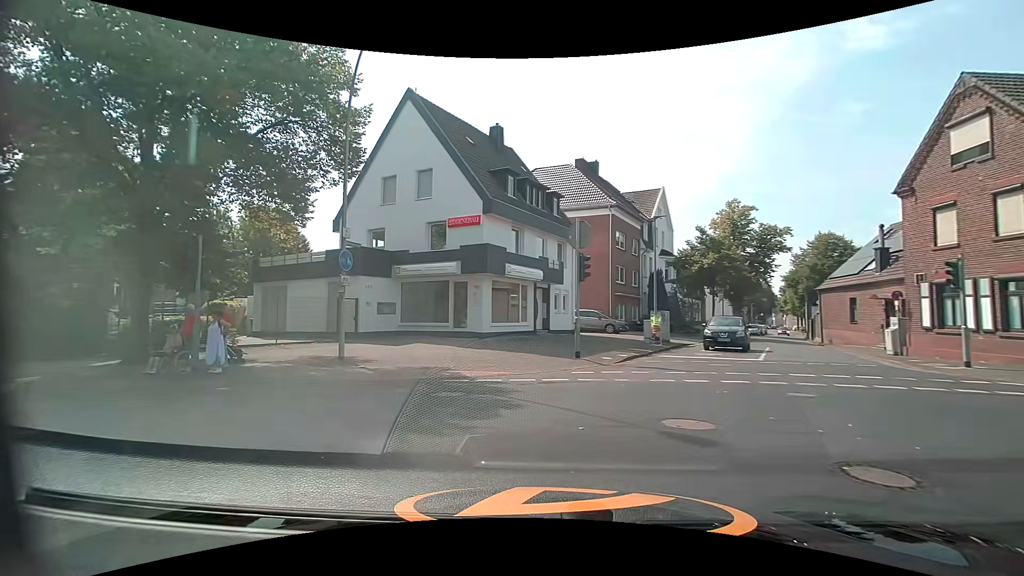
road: tertiary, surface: asphalt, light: Day
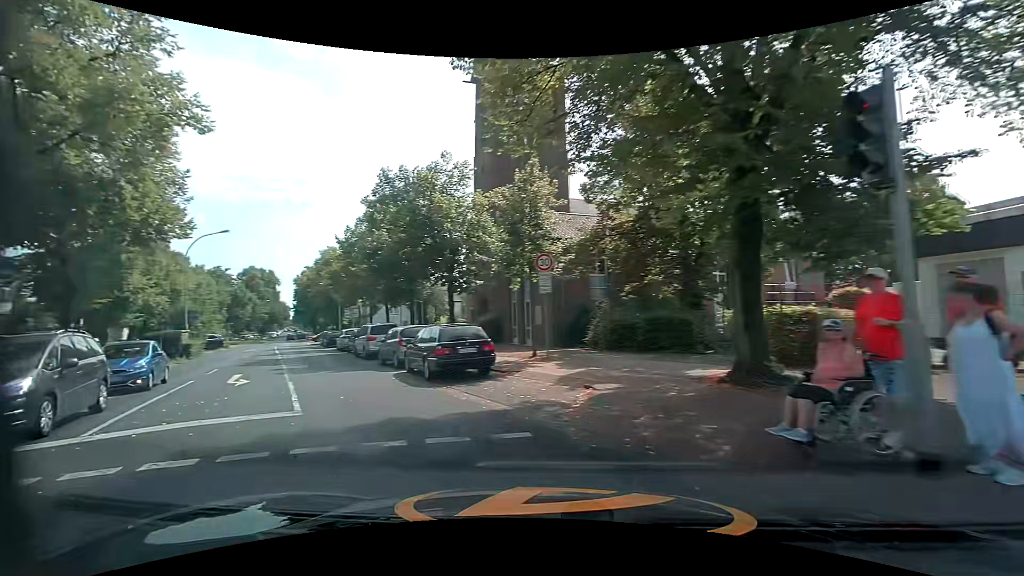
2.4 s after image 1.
(-4.6, +8.7) m; -60°
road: secondary
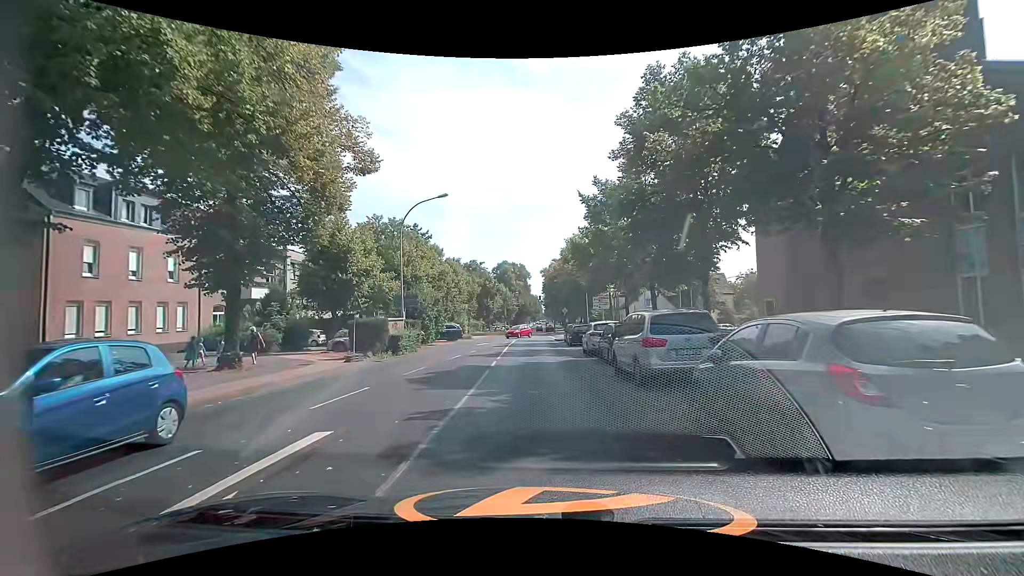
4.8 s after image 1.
(-4.6, +13.1) m; -29°
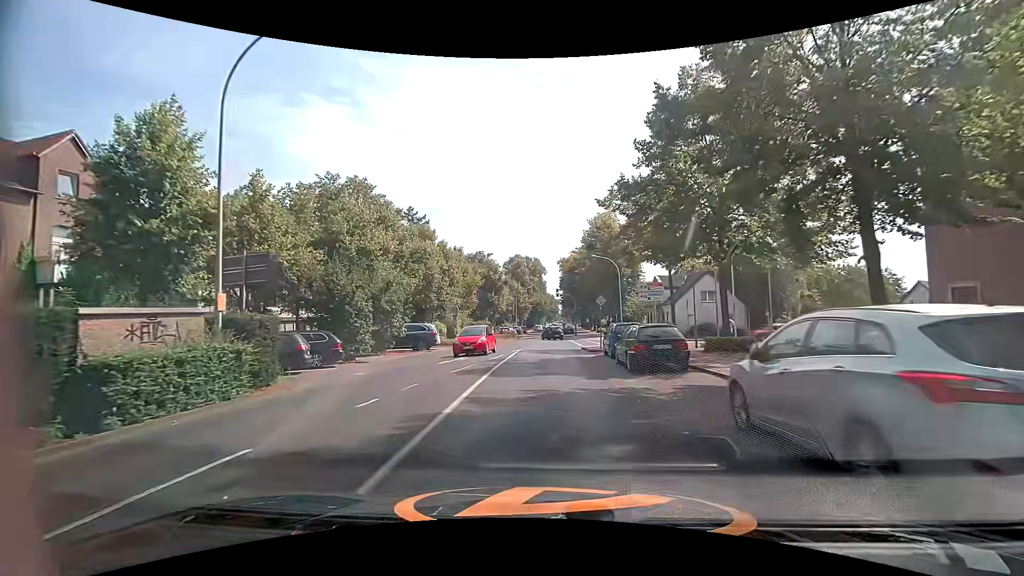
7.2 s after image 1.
(-0.1, +18.4) m; -1°
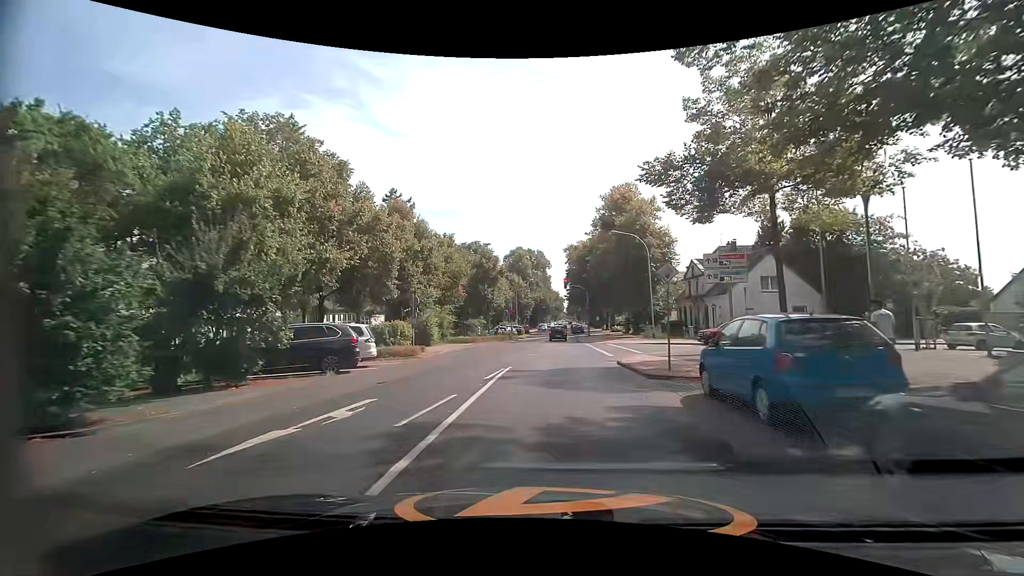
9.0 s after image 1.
(-0.1, +13.8) m; -1°
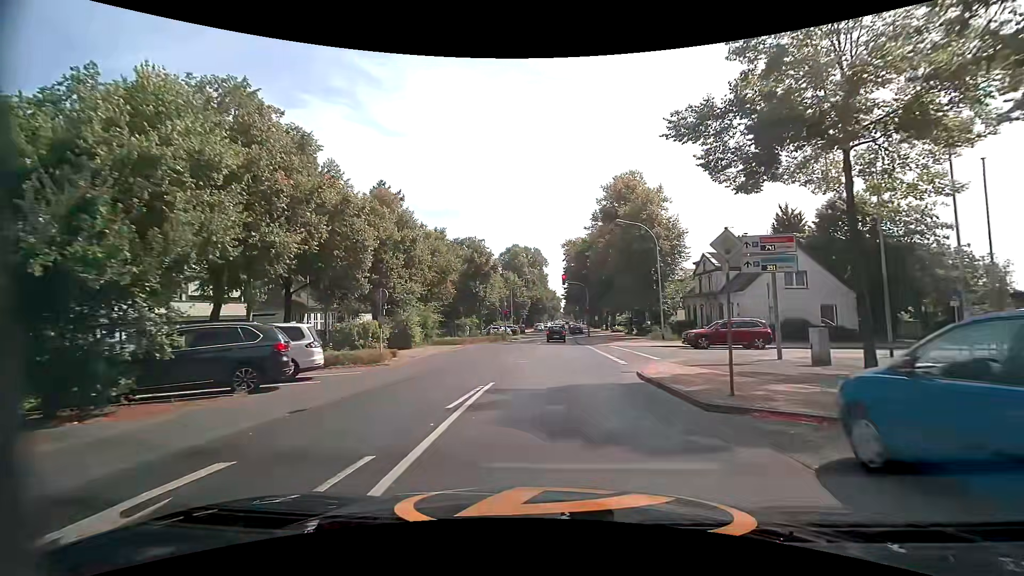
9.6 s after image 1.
(+0.1, +4.6) m; +1°
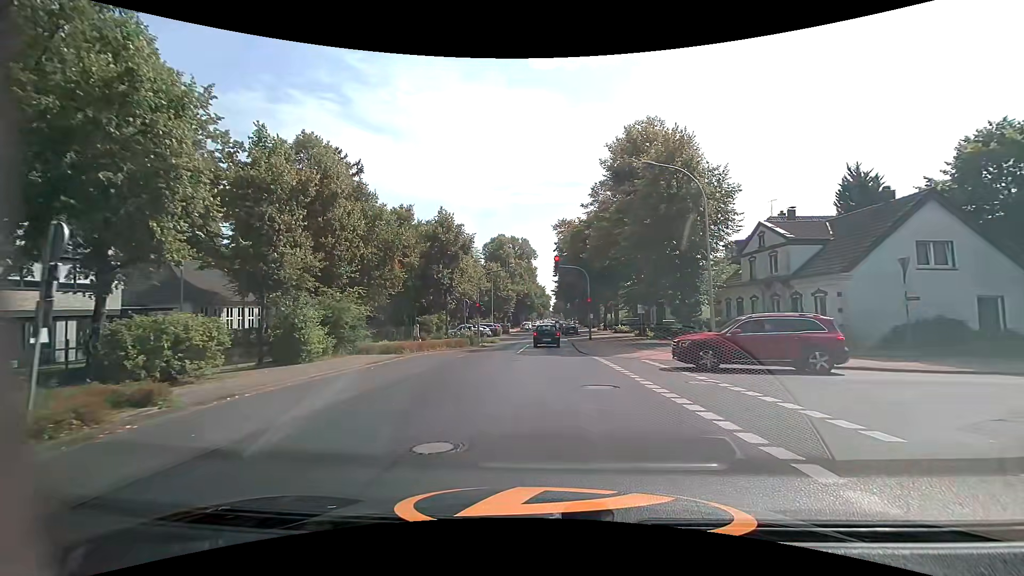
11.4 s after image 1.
(+0.2, +14.0) m; 0°
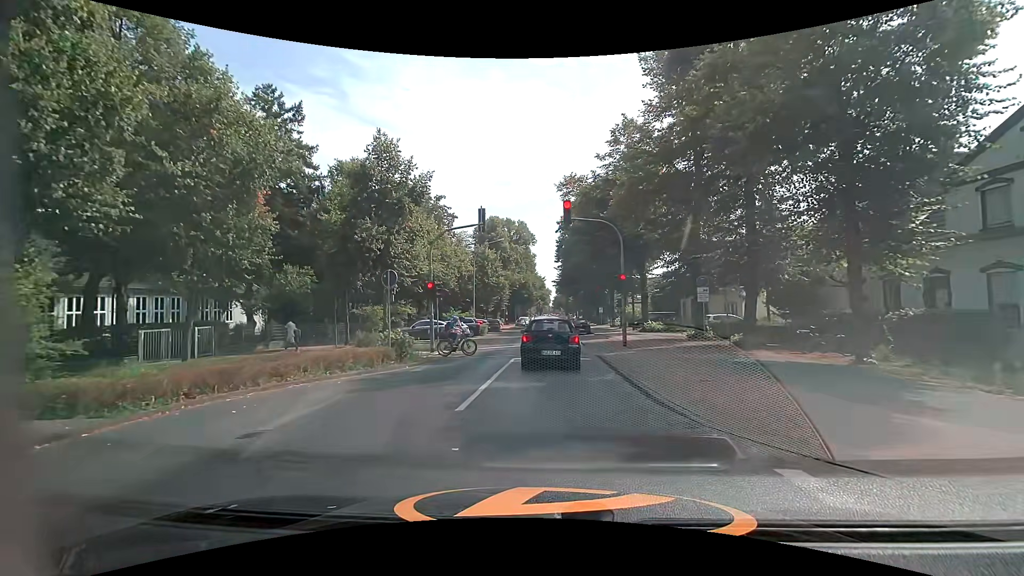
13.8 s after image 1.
(+0.3, +16.7) m; +1°
(0, +10) (0, +20) (+1, +30) (+1, +40) (+1, +50) (+1, +60) (+1, +70) (+1, +80) (+1, +90) (+1, +100) m
